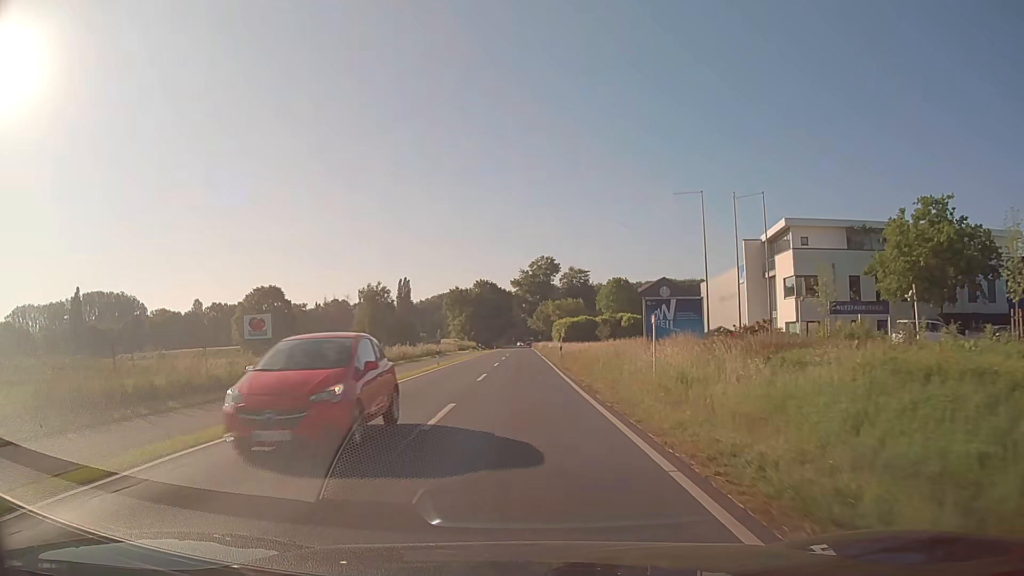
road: secondary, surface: asphalt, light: Day
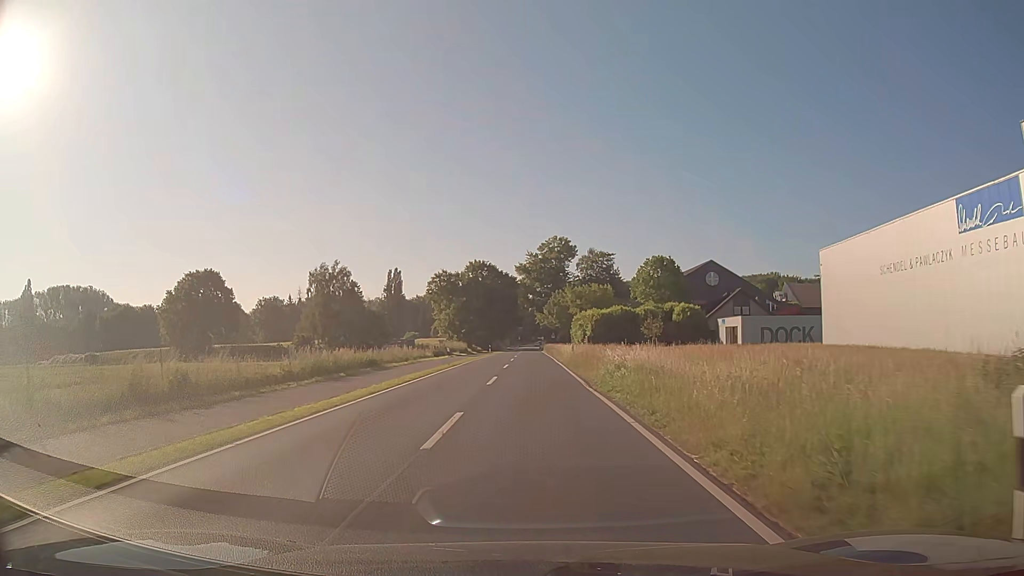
(-0.4, +38.4) m; -1°
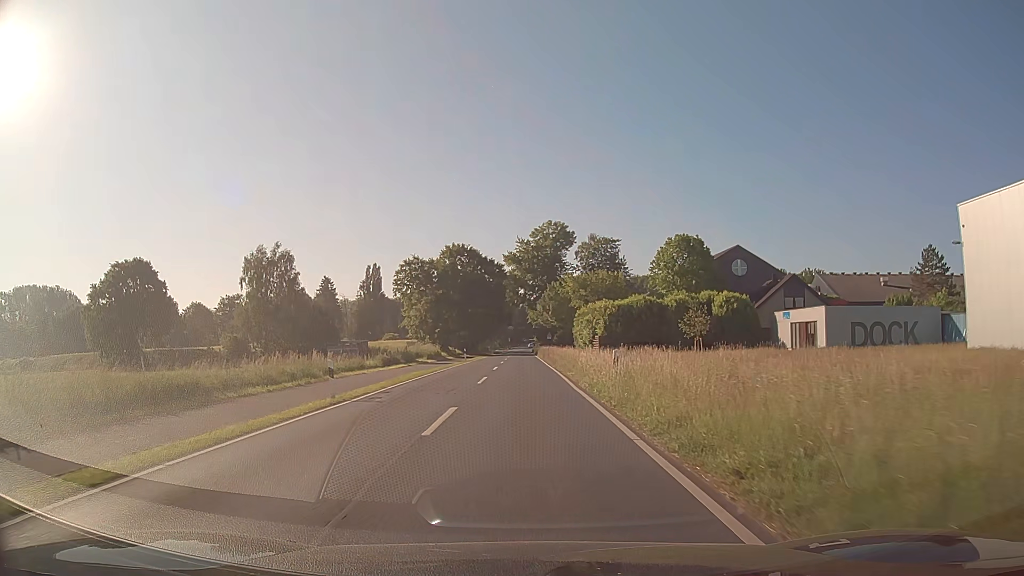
(+0.2, +23.0) m; +1°
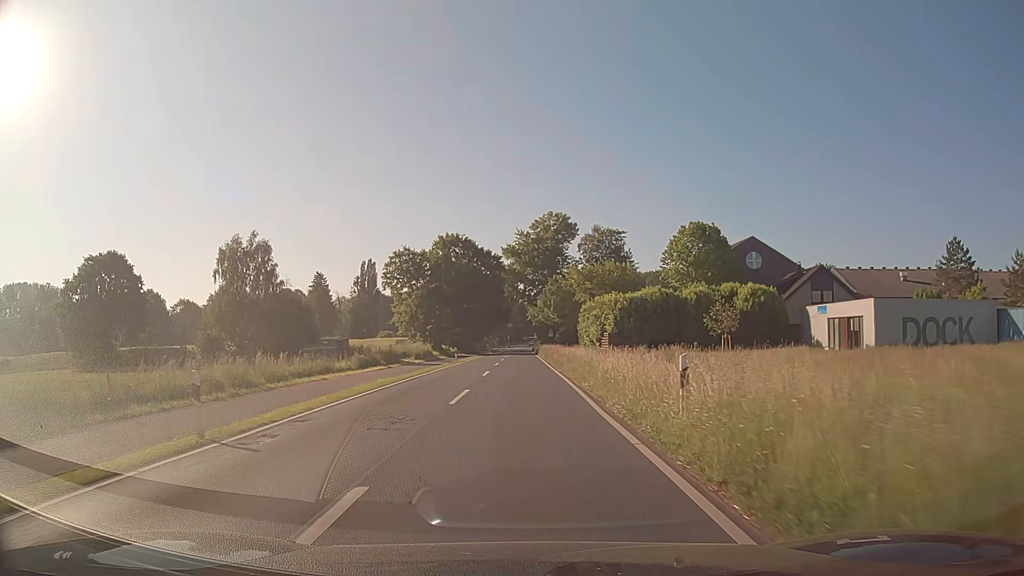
(0.0, +7.7) m; 0°
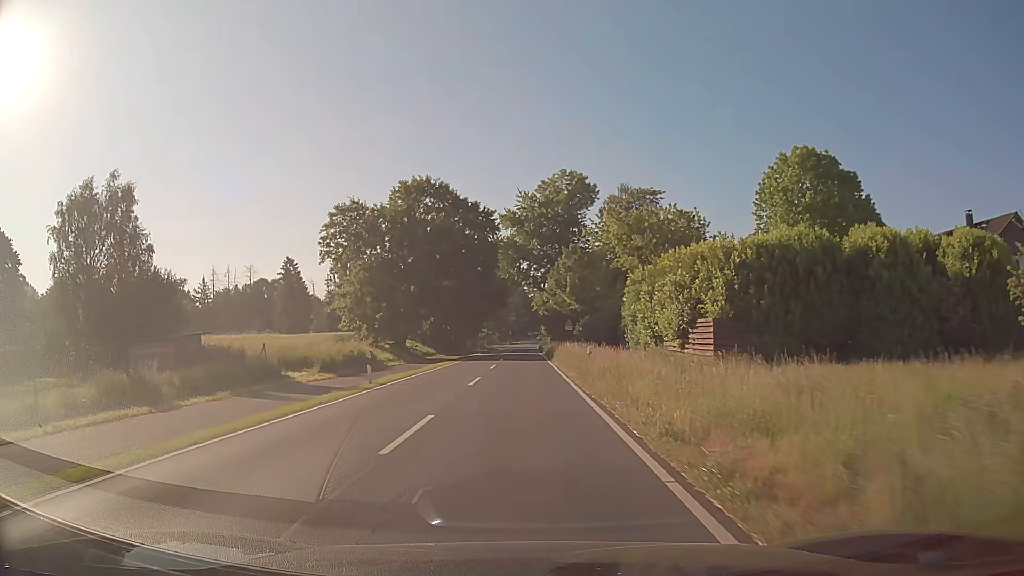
(-0.2, +30.7) m; -1°
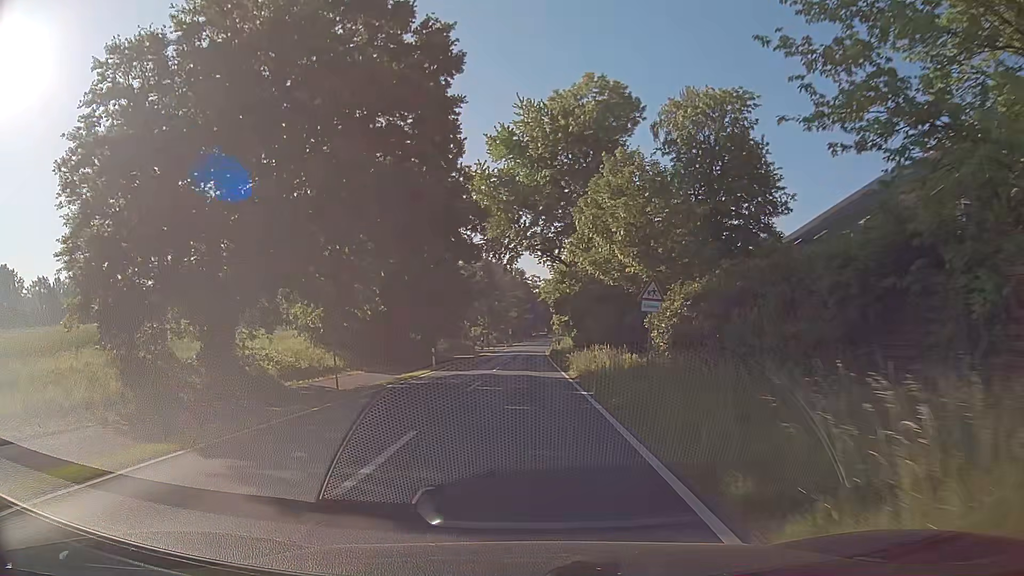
(-0.1, +38.4) m; 0°
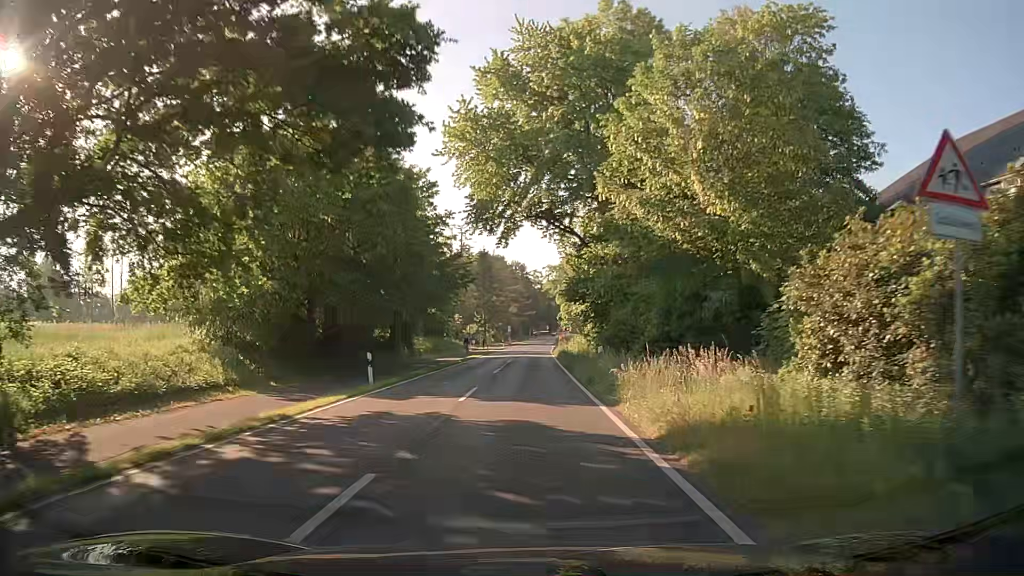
(0.0, +15.3) m; 0°
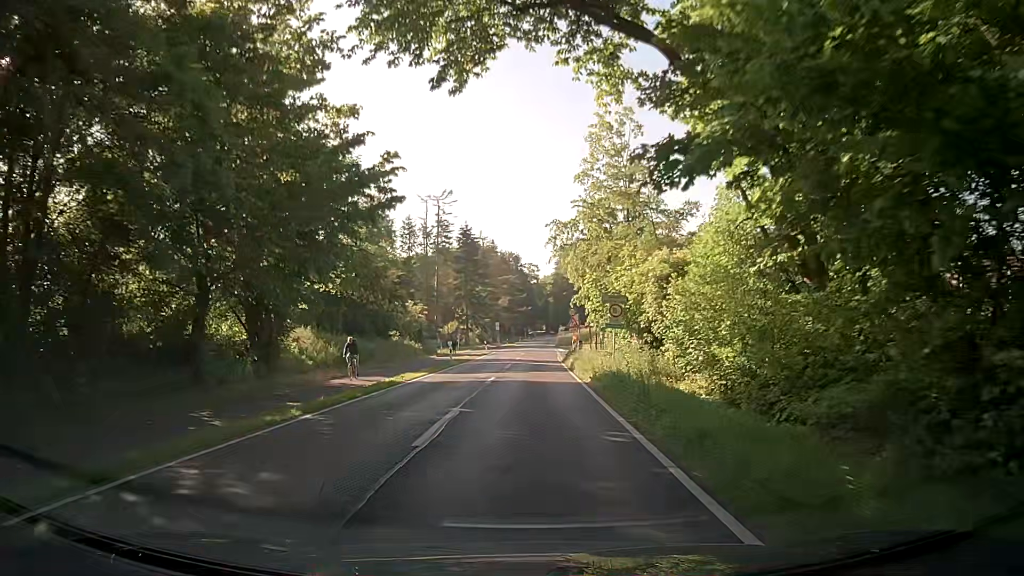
(+0.2, +30.5) m; 0°
(0, +10) (0, +20) (0, +30) (+1, +40) (+1, +50) (+1, +60) (+1, +70) (+2, +80) (+2, +90) (+3, +100) m
